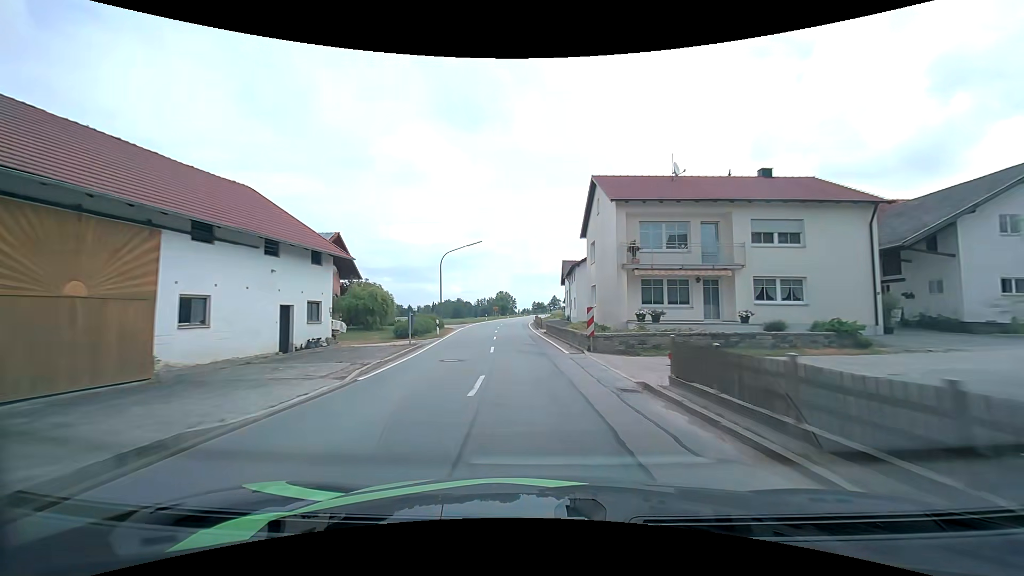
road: secondary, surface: asphalt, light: Day
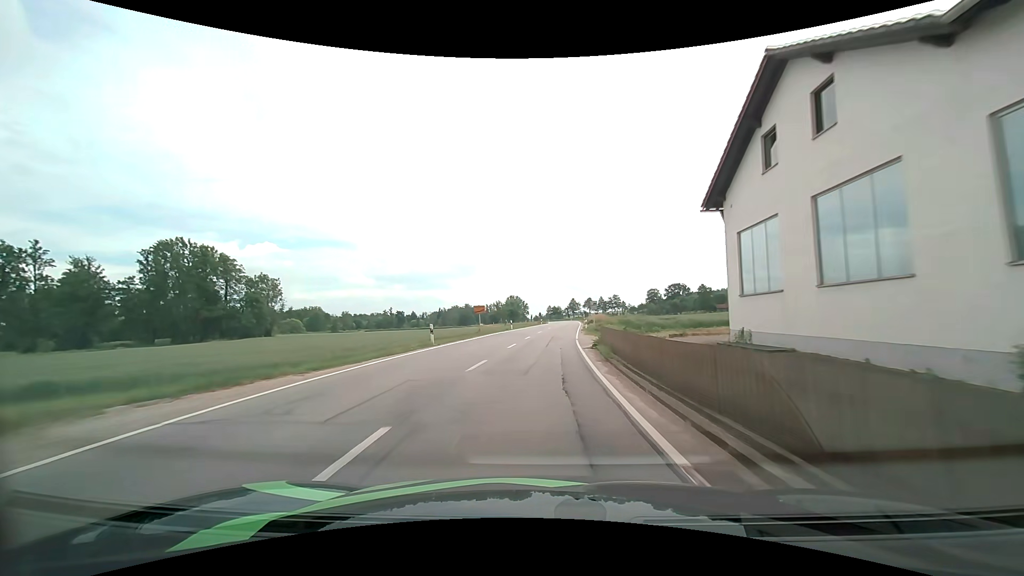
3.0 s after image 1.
(-2.5, +51.6) m; -2°
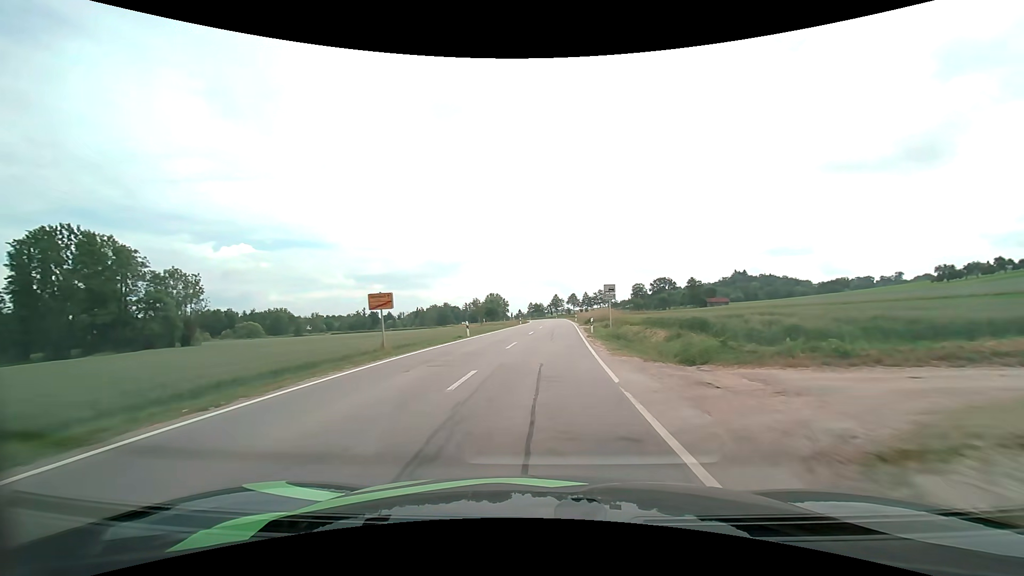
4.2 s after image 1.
(+0.4, +21.1) m; +2°
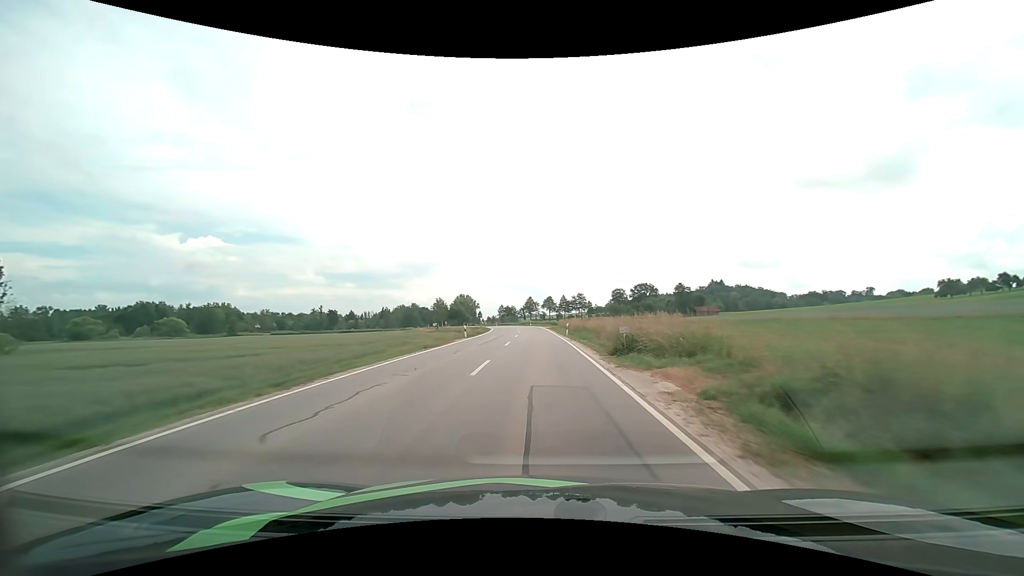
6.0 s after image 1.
(+0.8, +32.2) m; +3°
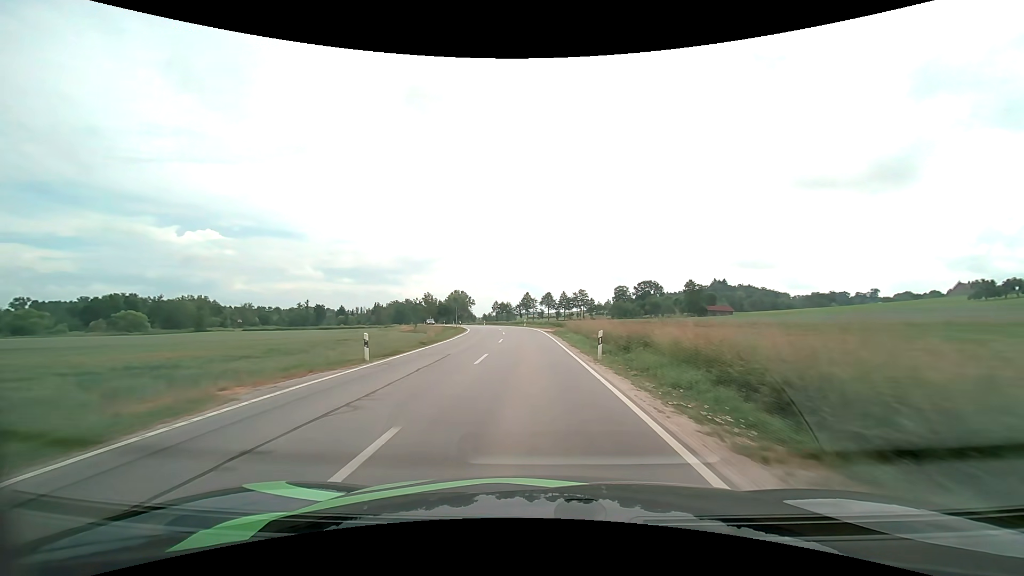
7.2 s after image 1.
(+0.1, +21.5) m; 0°
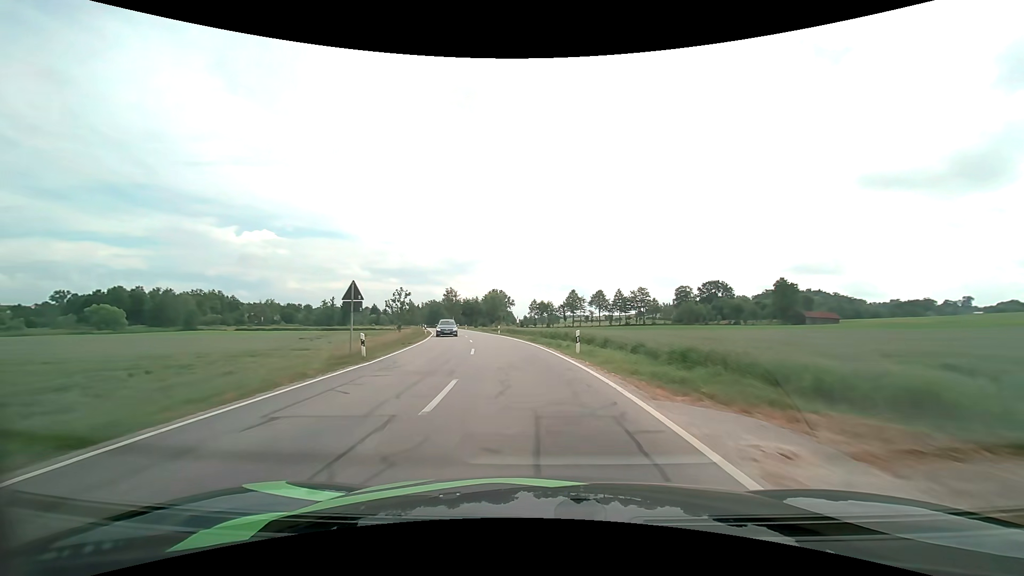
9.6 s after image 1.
(-1.3, +42.8) m; -5°
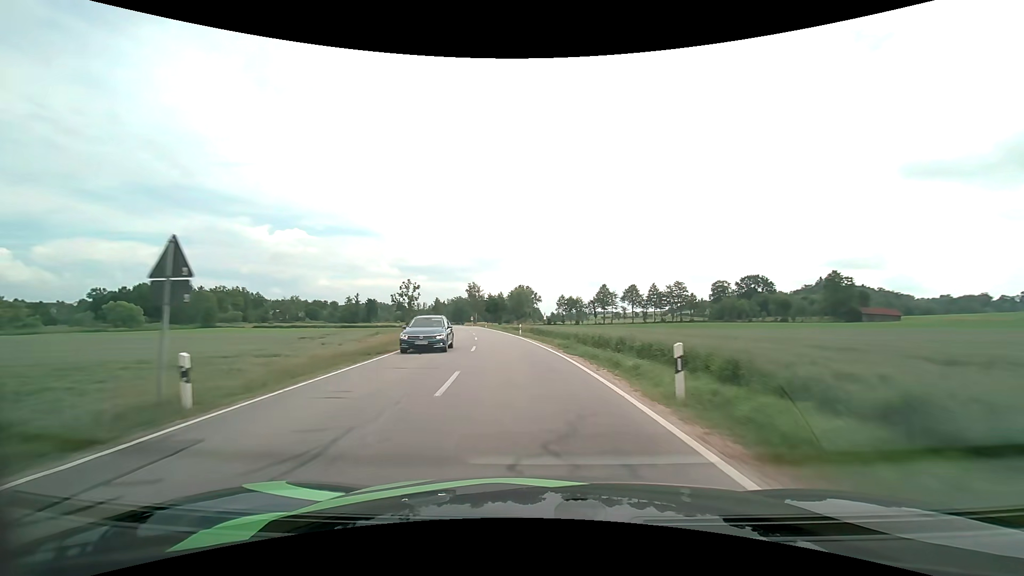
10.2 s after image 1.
(-0.2, +10.6) m; -3°
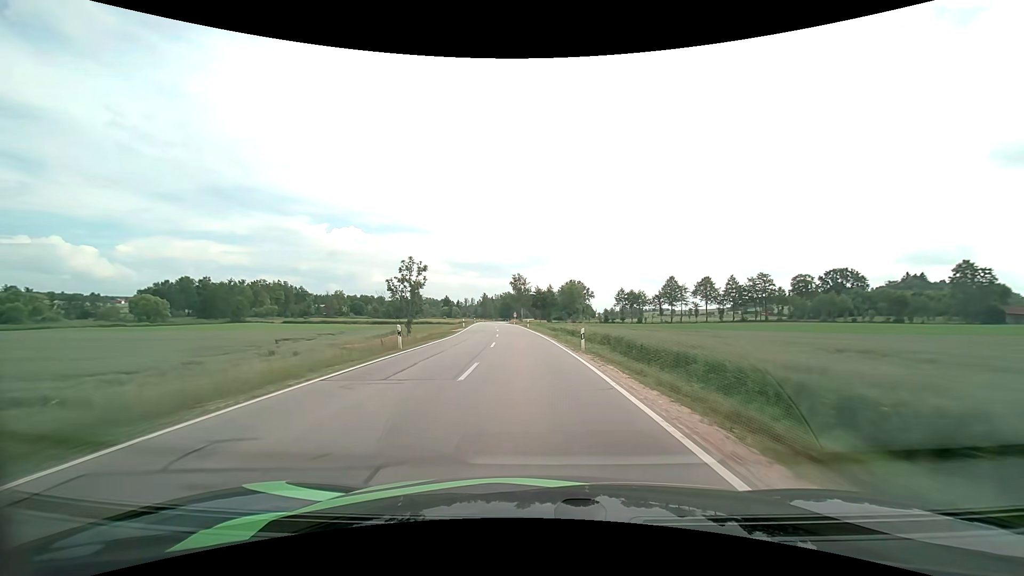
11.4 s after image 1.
(-1.2, +21.5) m; -6°
(0, +10) (0, +20) (-1, +30) (-2, +40) (-3, +50) (-3, +60) (-4, +70) (-5, +80) (-6, +90) (-7, +100) m
